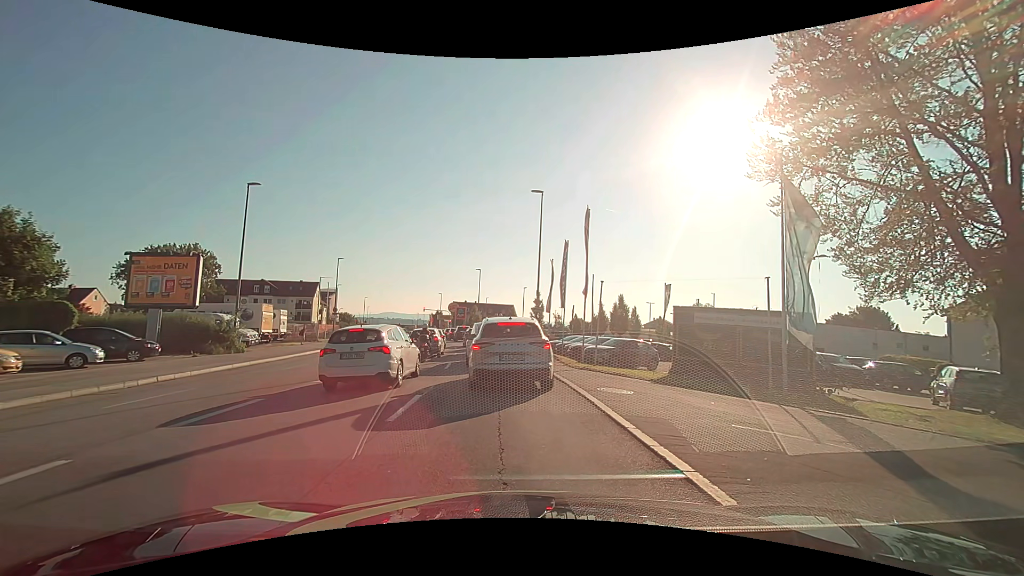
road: tertiary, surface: asphalt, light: Day
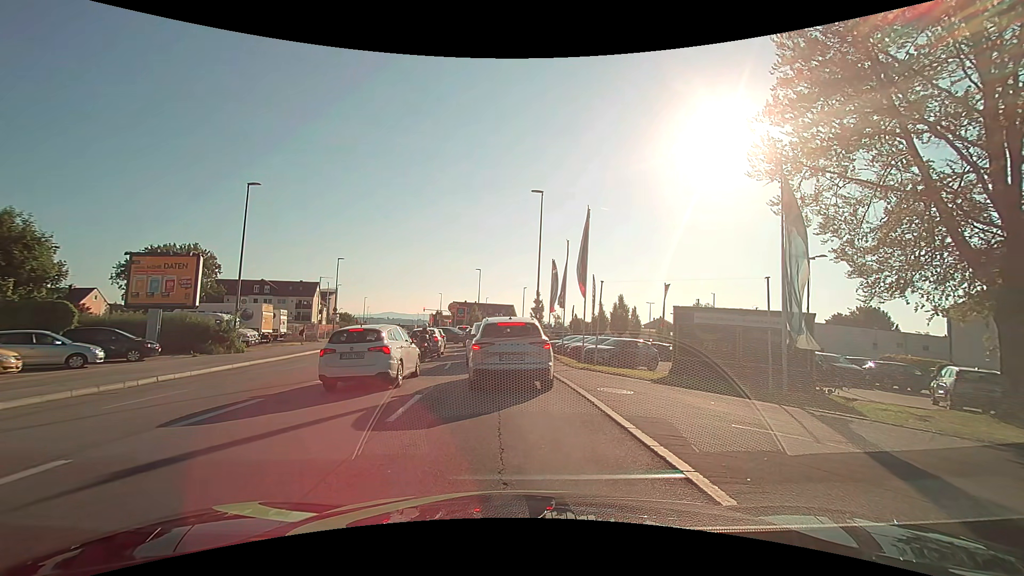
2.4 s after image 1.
(0.0, 0.0) m; 0°
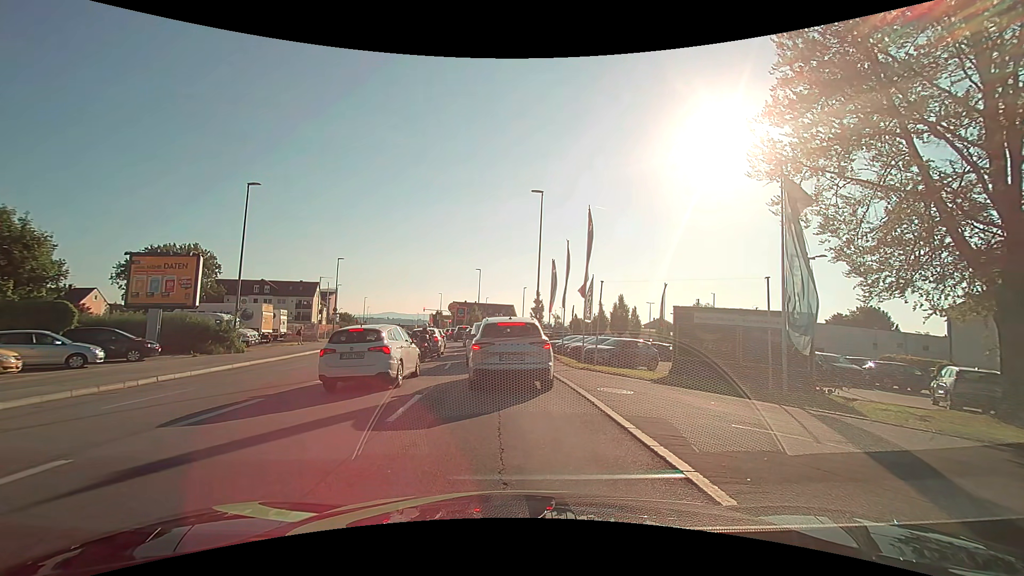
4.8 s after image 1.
(0.0, 0.0) m; 0°
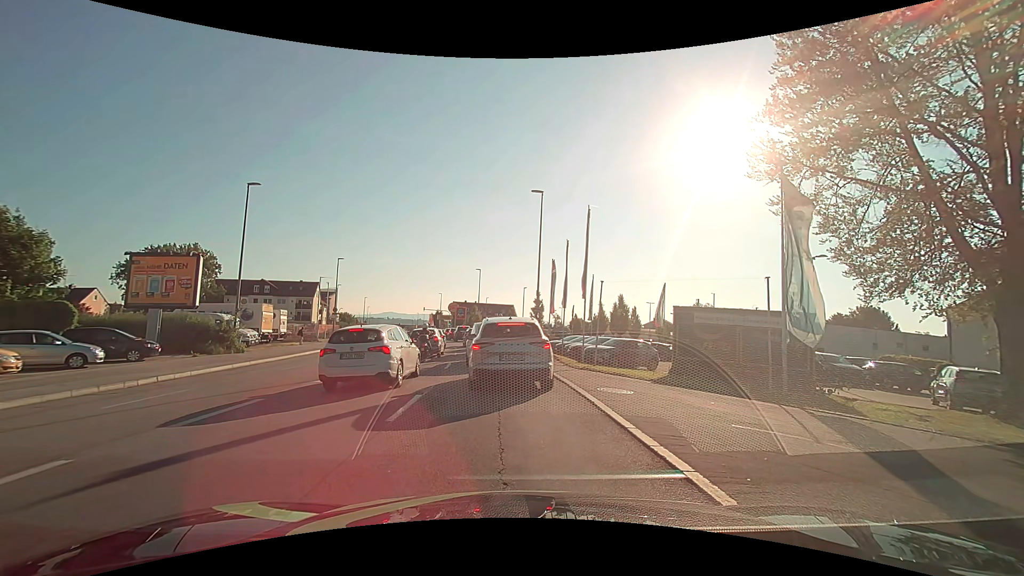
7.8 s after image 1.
(0.0, 0.0) m; 0°
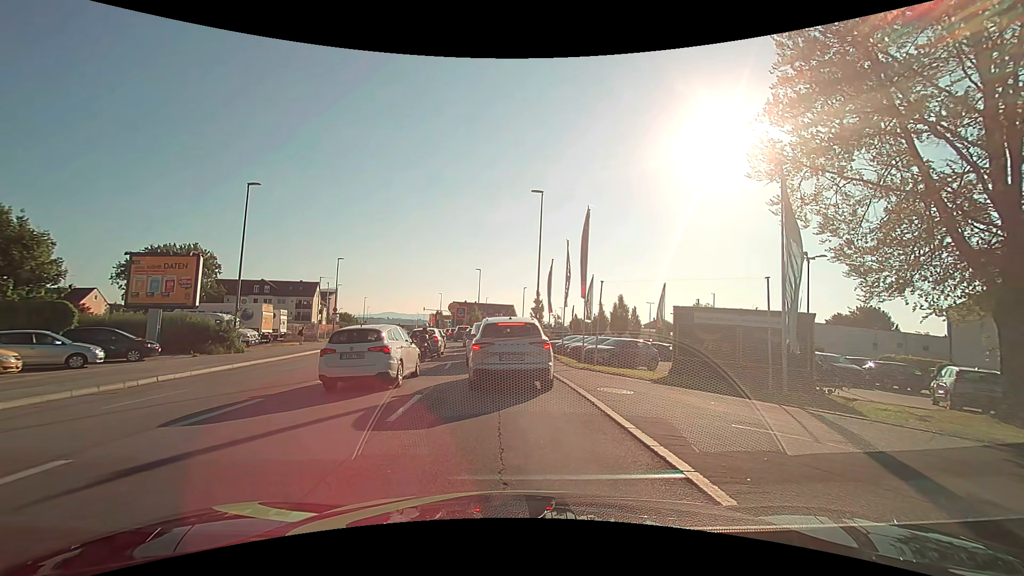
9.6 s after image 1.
(0.0, 0.0) m; 0°
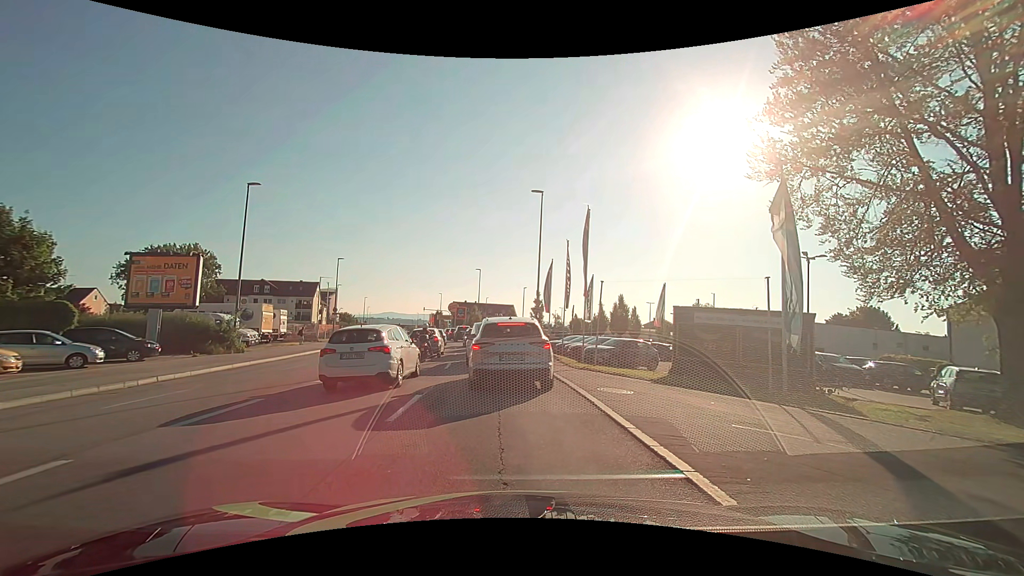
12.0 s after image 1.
(0.0, 0.0) m; 0°
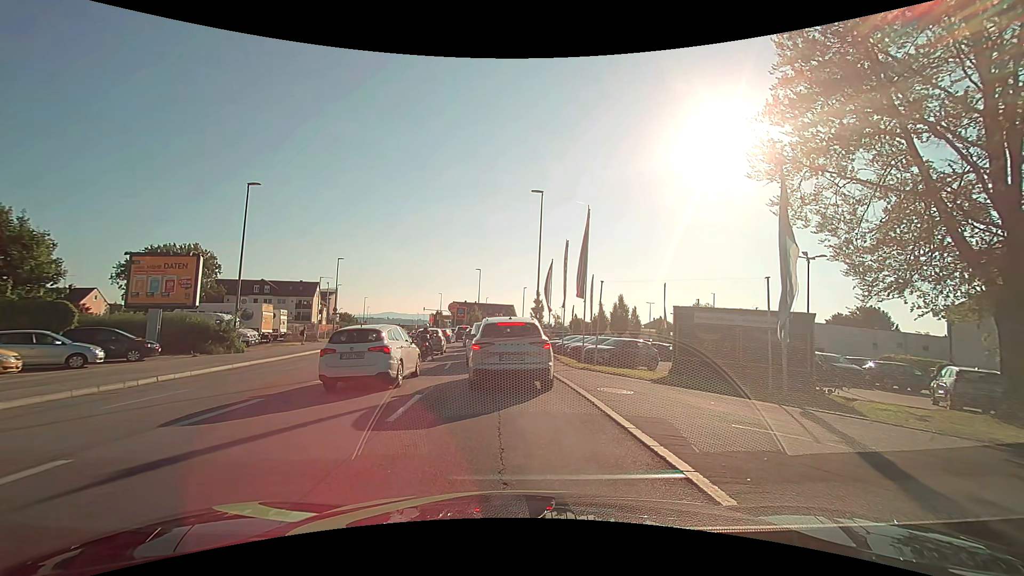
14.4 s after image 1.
(0.0, 0.0) m; 0°
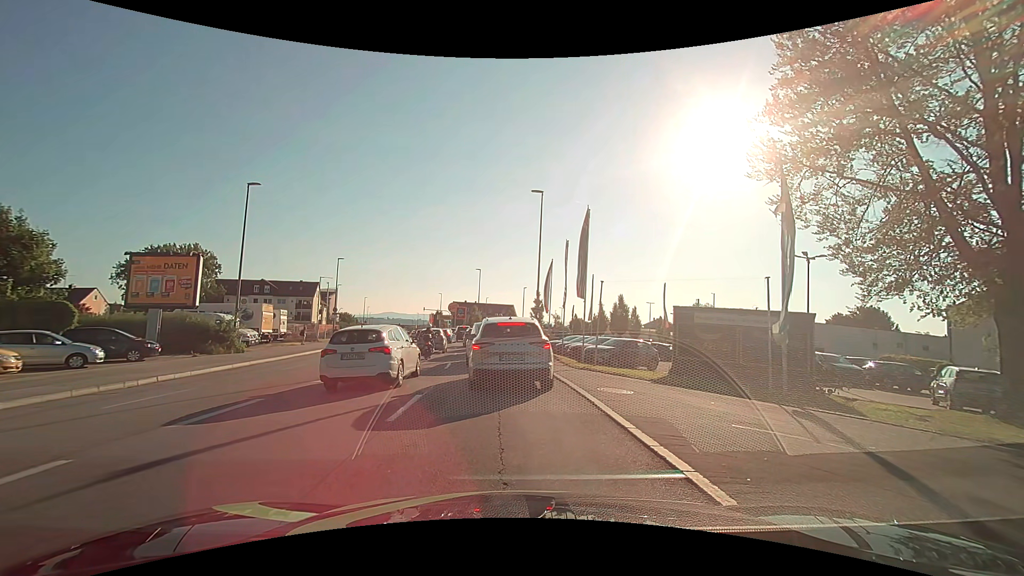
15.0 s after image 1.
(0.0, 0.0) m; 0°
